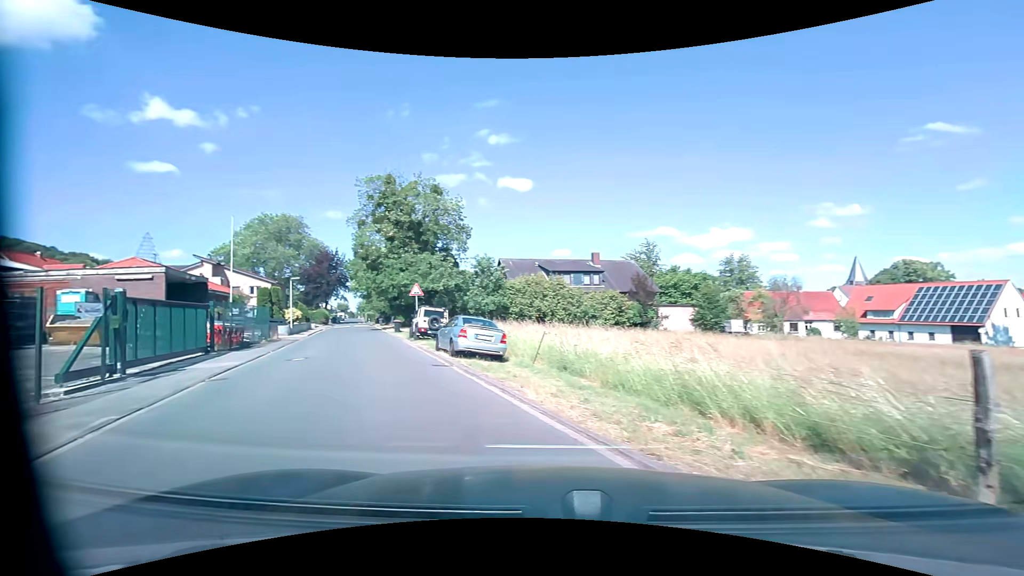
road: residential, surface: asphalt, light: Day
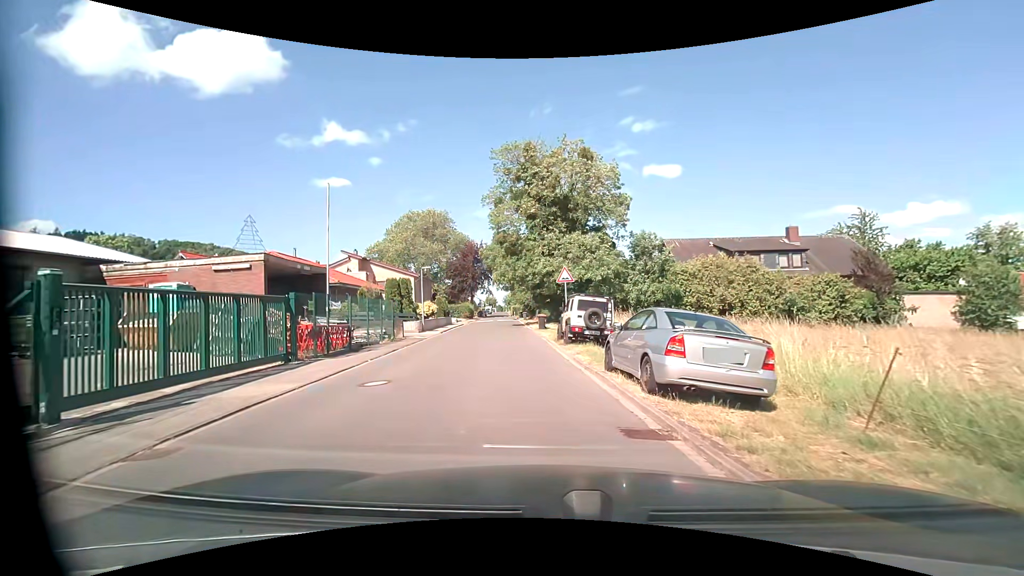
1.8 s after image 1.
(-2.2, +7.8) m; -21°
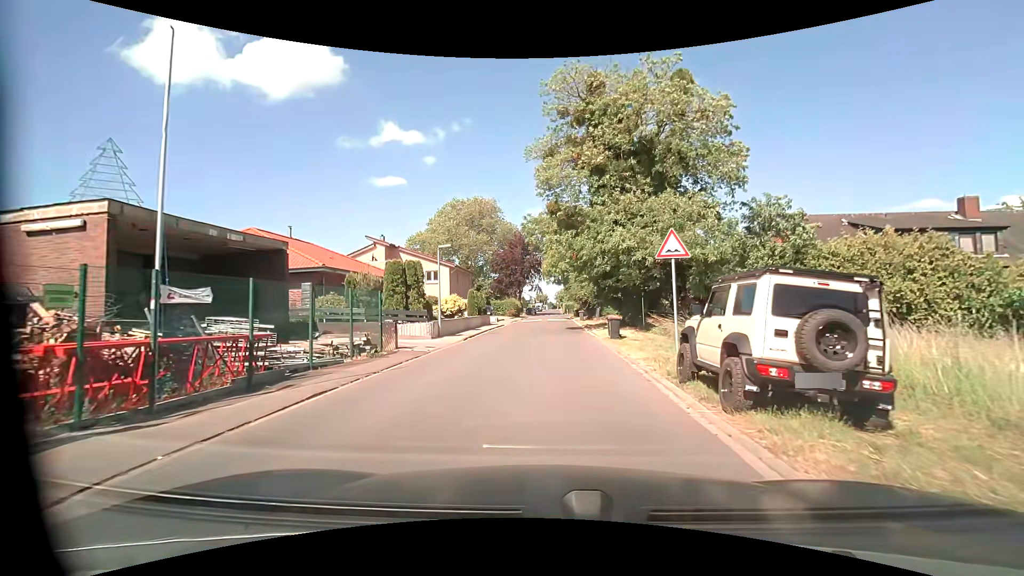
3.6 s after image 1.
(-0.7, +10.8) m; -6°
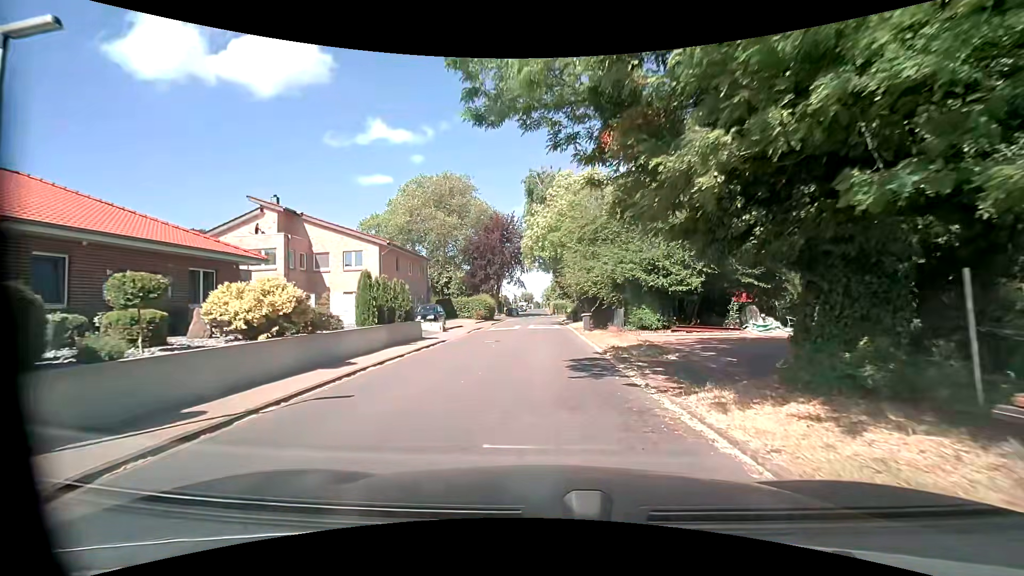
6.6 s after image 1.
(+0.5, +19.3) m; +2°
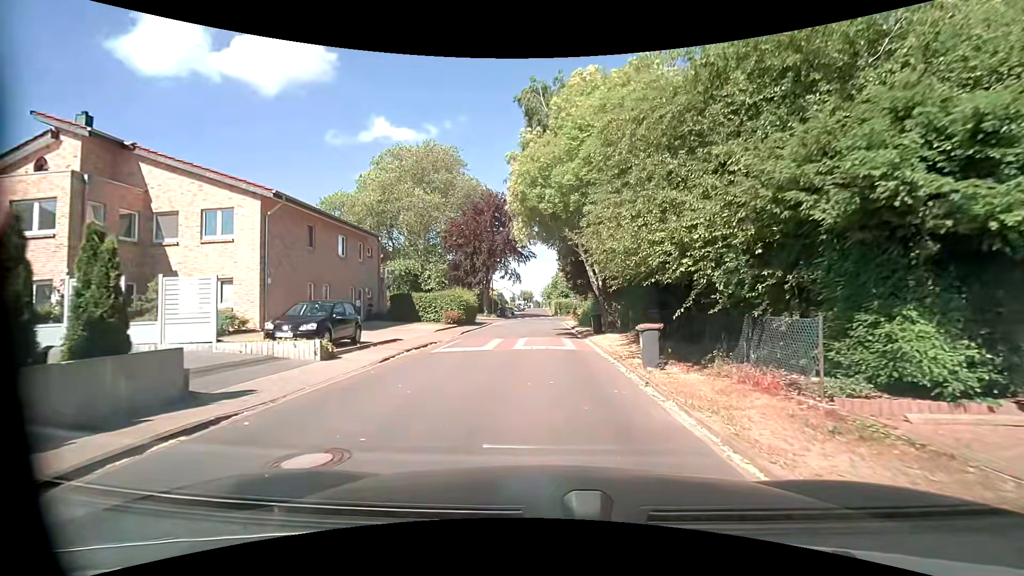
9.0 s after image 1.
(-0.2, +15.3) m; 0°
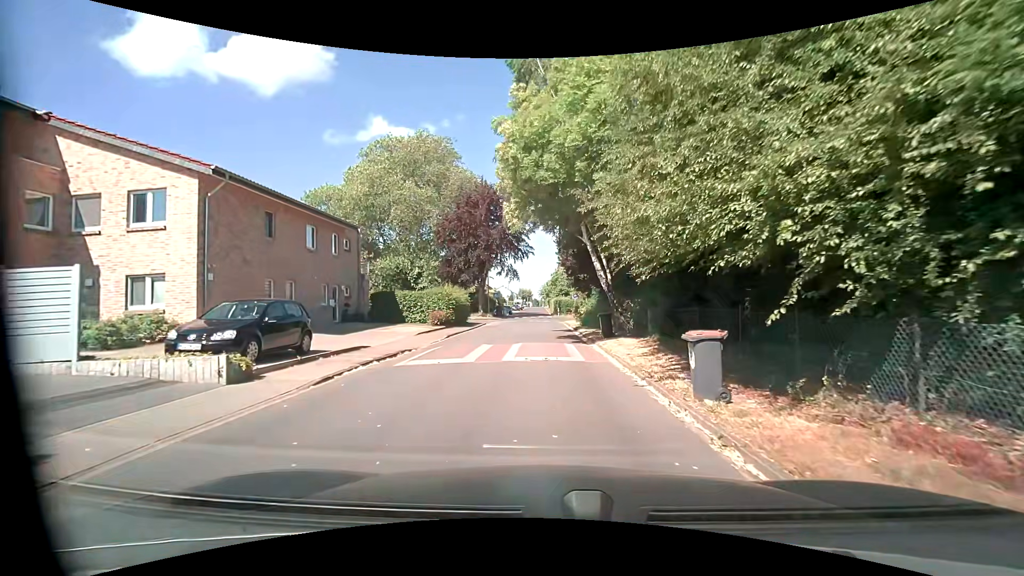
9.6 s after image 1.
(0.0, +3.7) m; 0°
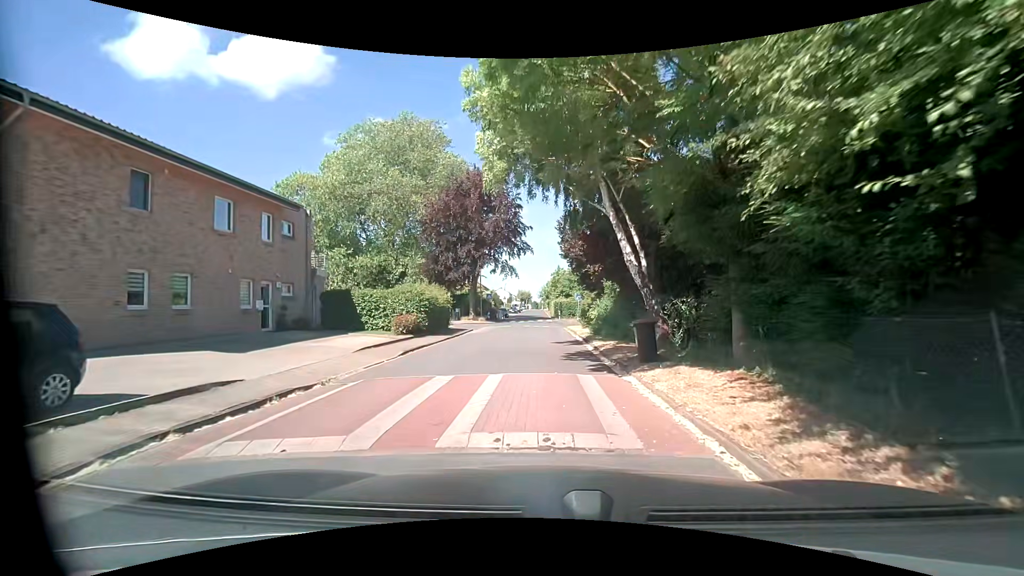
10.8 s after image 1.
(0.0, +7.0) m; 0°
